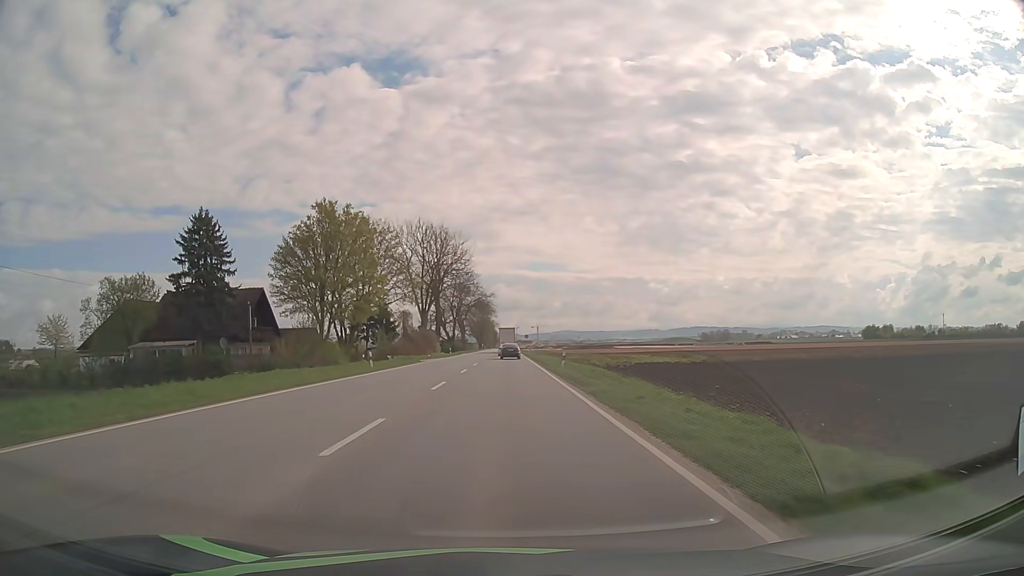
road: primary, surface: asphalt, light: Day
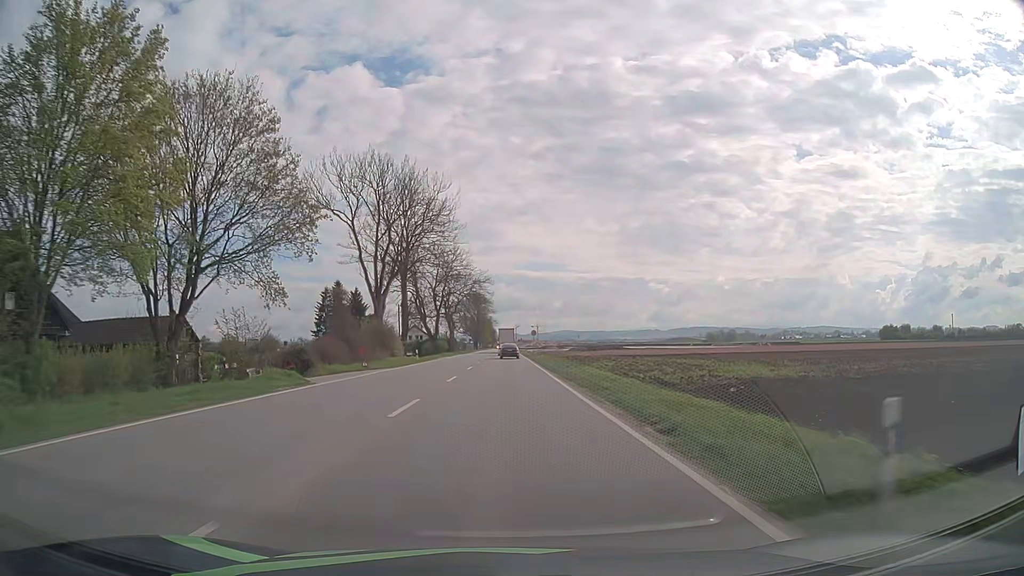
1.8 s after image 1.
(+0.1, +31.3) m; 0°
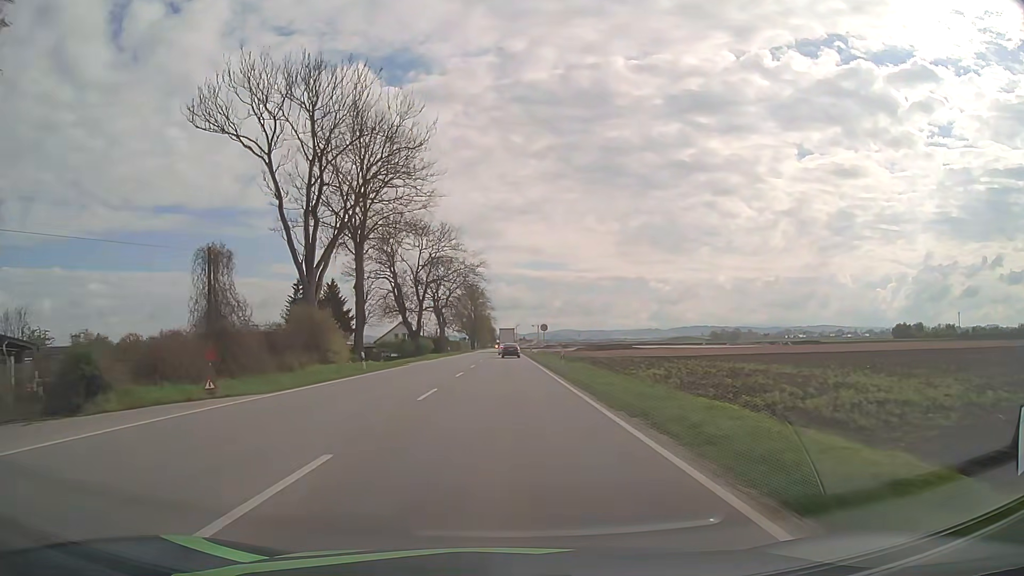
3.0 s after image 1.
(0.0, +20.6) m; 0°
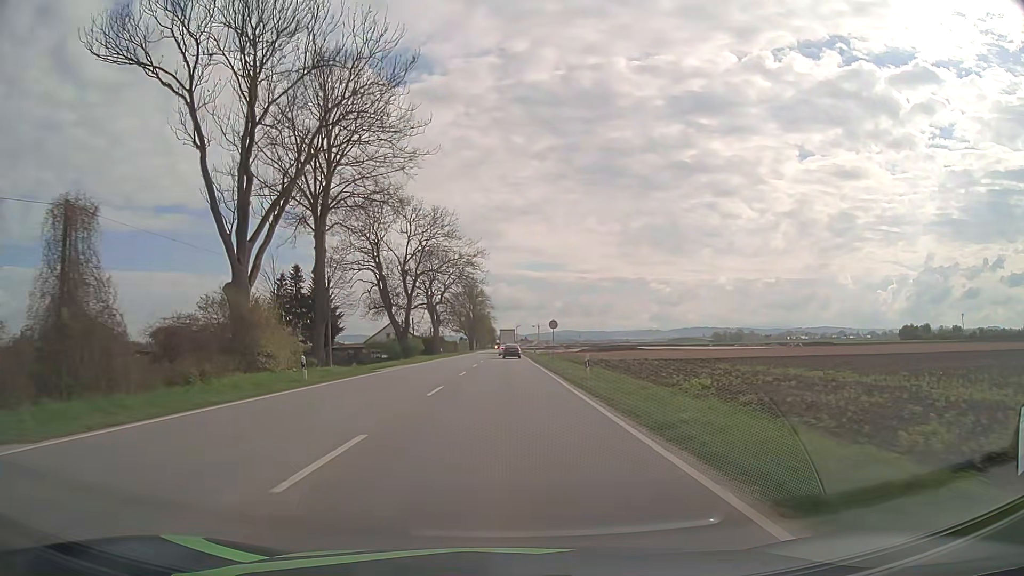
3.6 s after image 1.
(0.0, +10.3) m; 0°
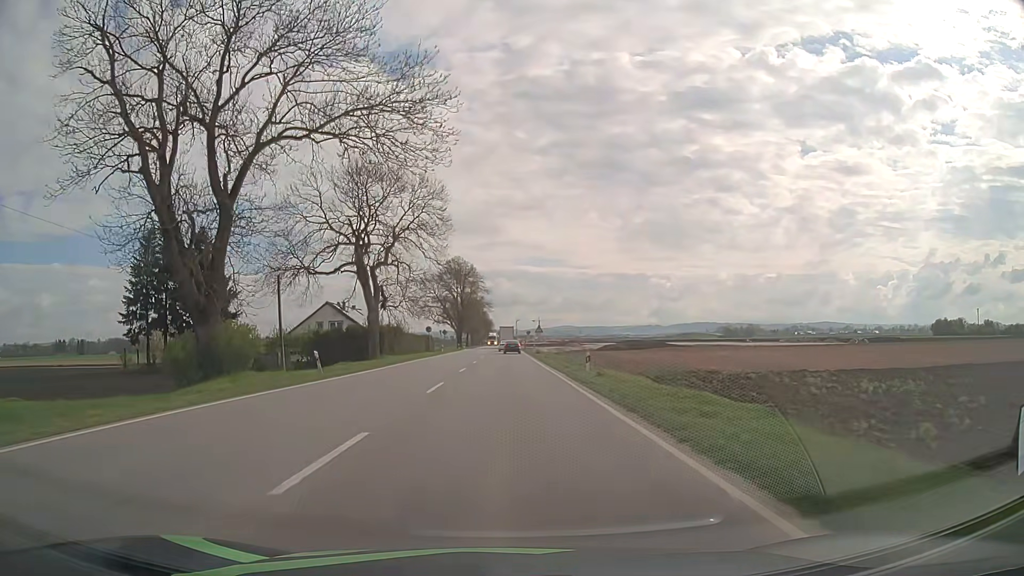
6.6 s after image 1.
(+0.2, +47.7) m; 0°
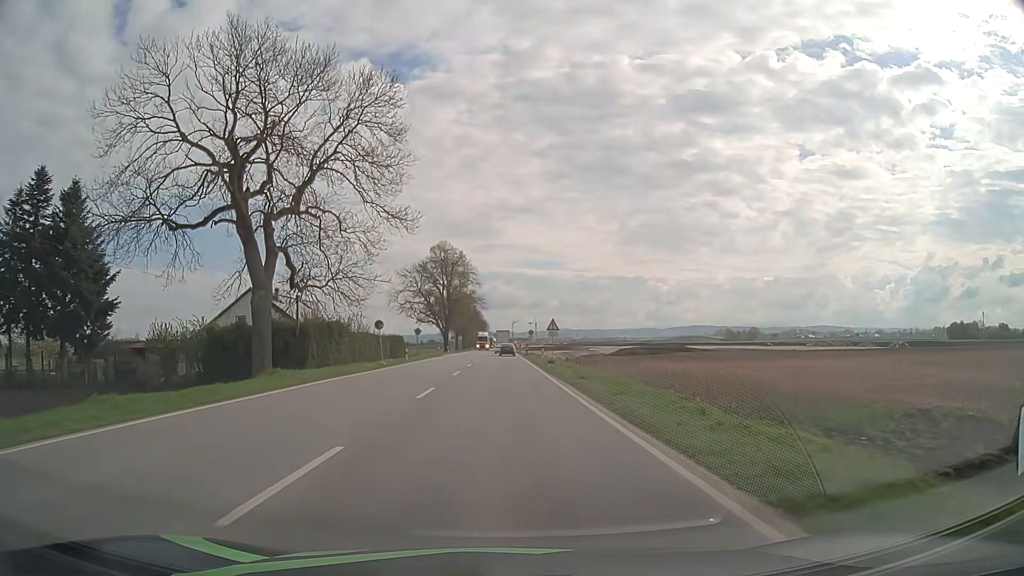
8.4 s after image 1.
(+0.1, +24.6) m; 0°
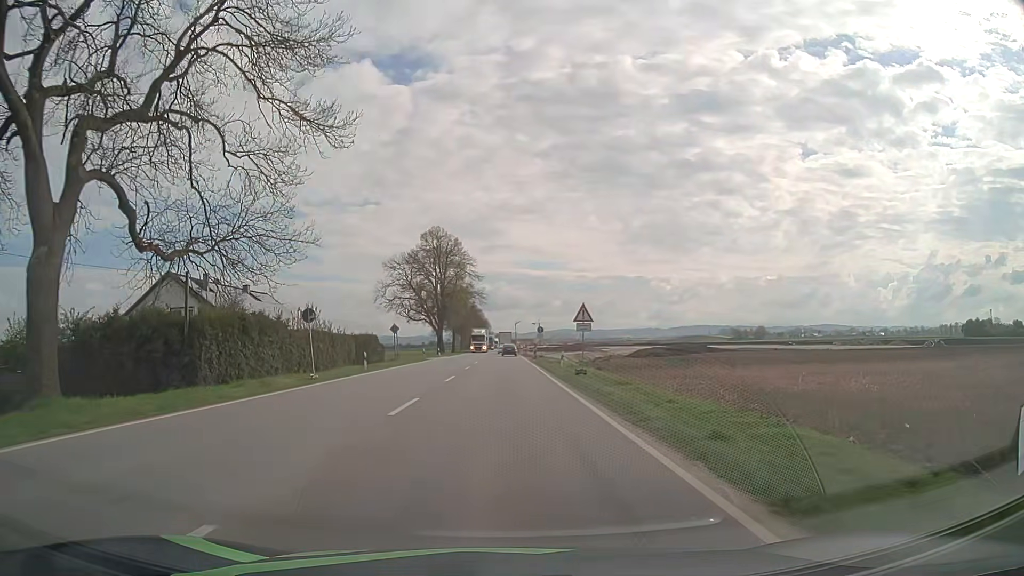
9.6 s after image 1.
(+0.1, +16.0) m; 0°
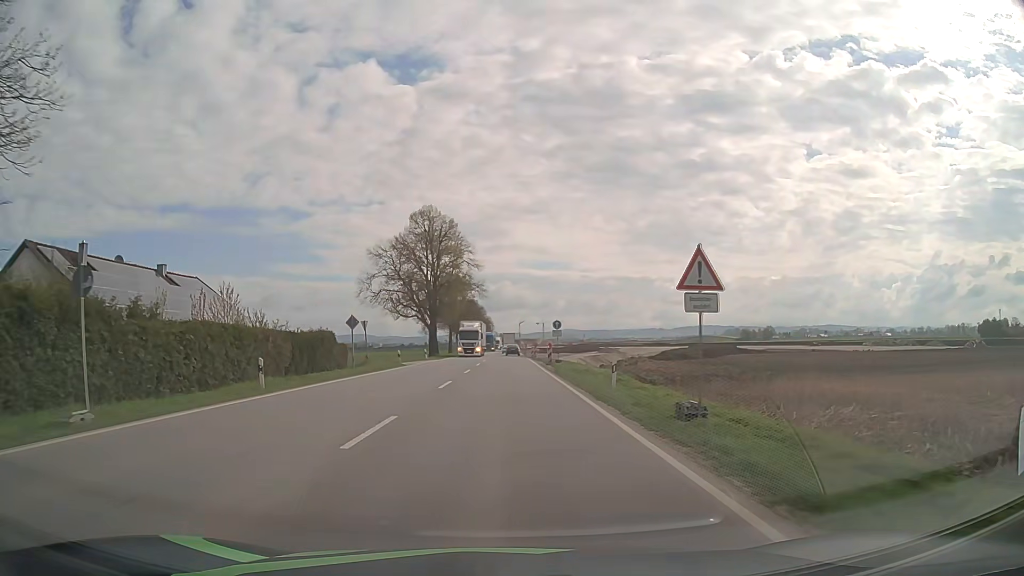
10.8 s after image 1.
(-0.1, +16.0) m; 0°
(0, +10) (0, +20) (0, +30) (0, +40) (0, +50) (0, +60) (0, +70) (0, +80) (0, +90) (0, +100) m
